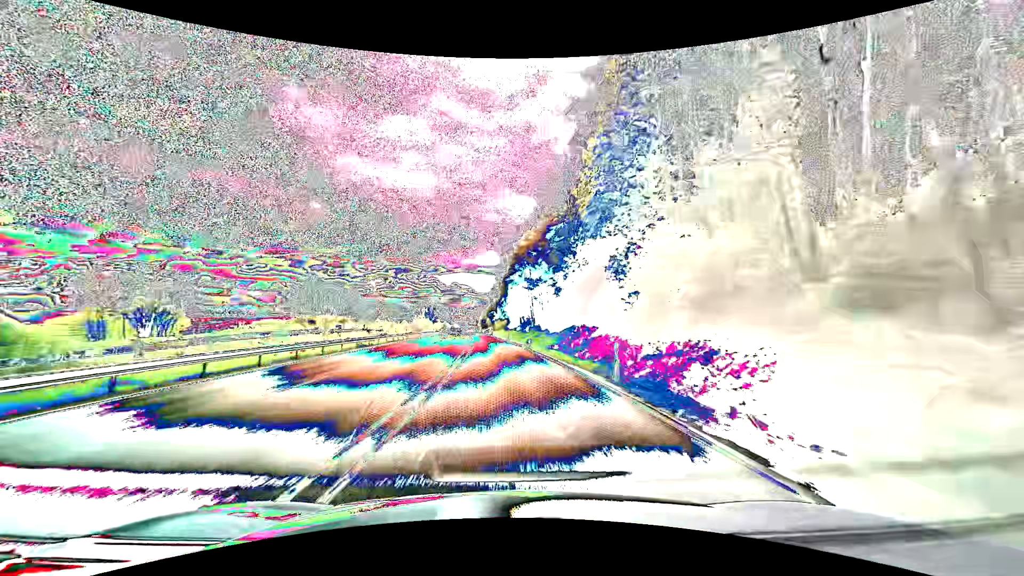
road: primary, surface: asphalt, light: Day
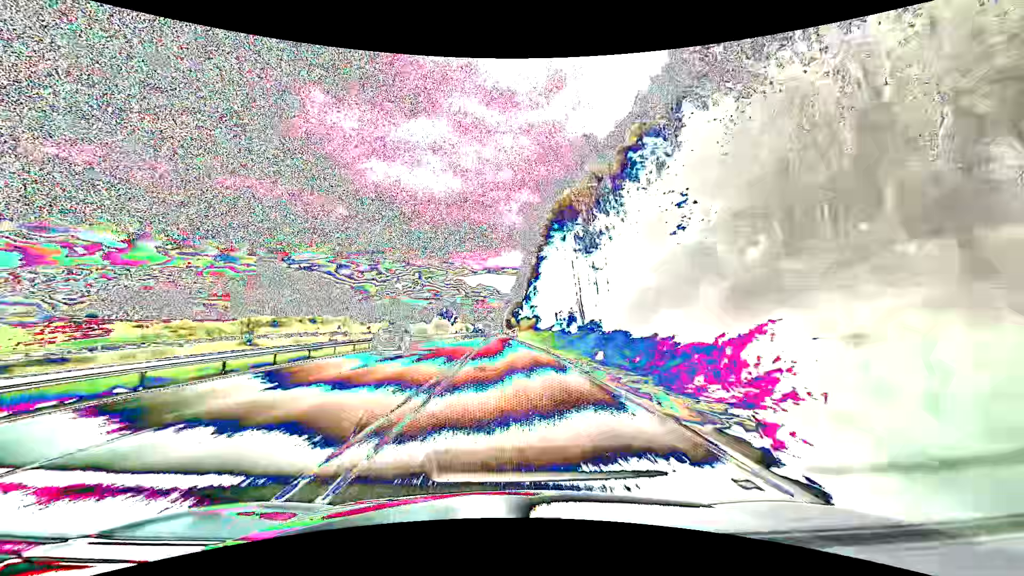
(-0.8, +31.6) m; -3°
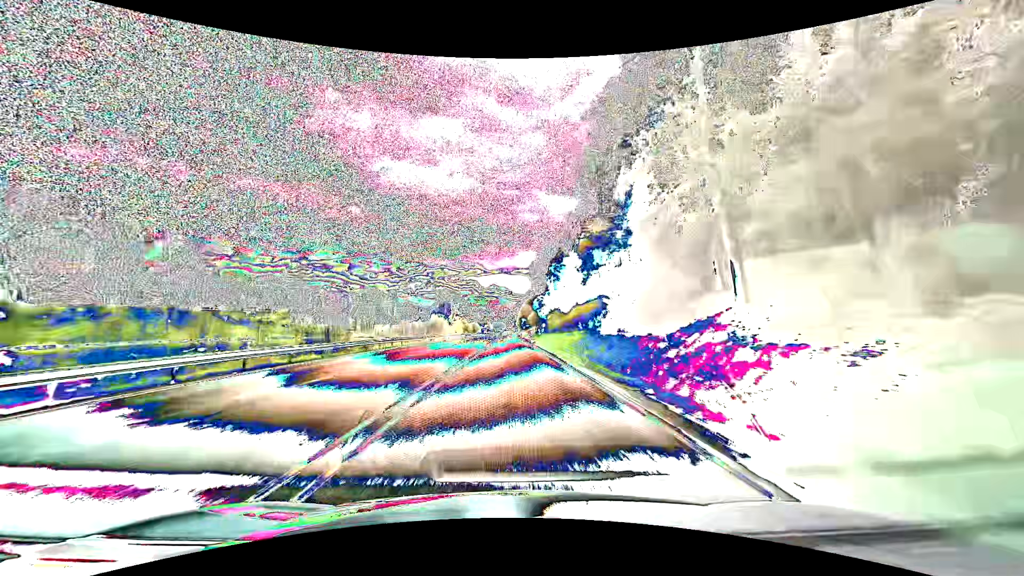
(-1.3, +63.2) m; -2°
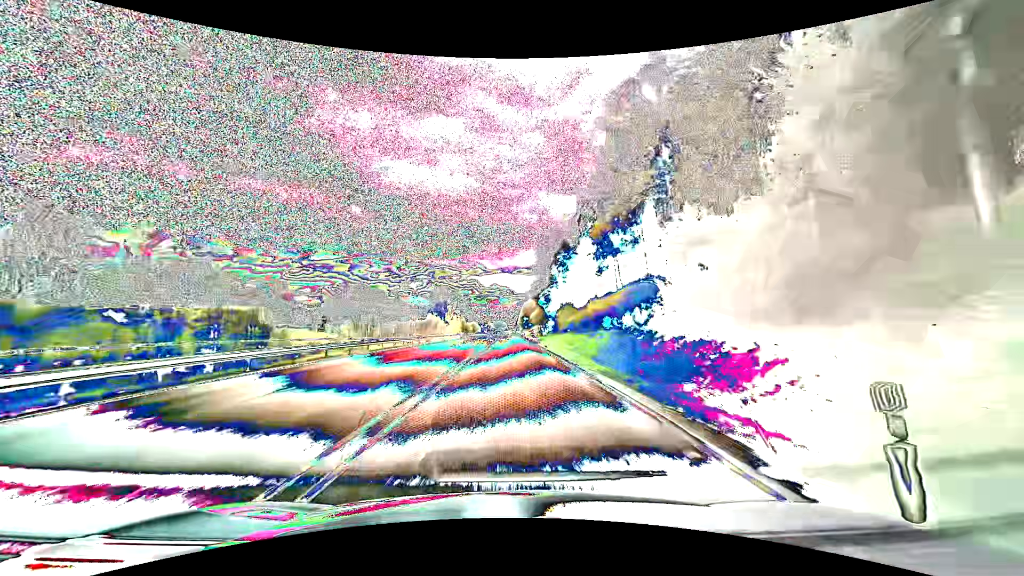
(0.0, +15.8) m; 0°
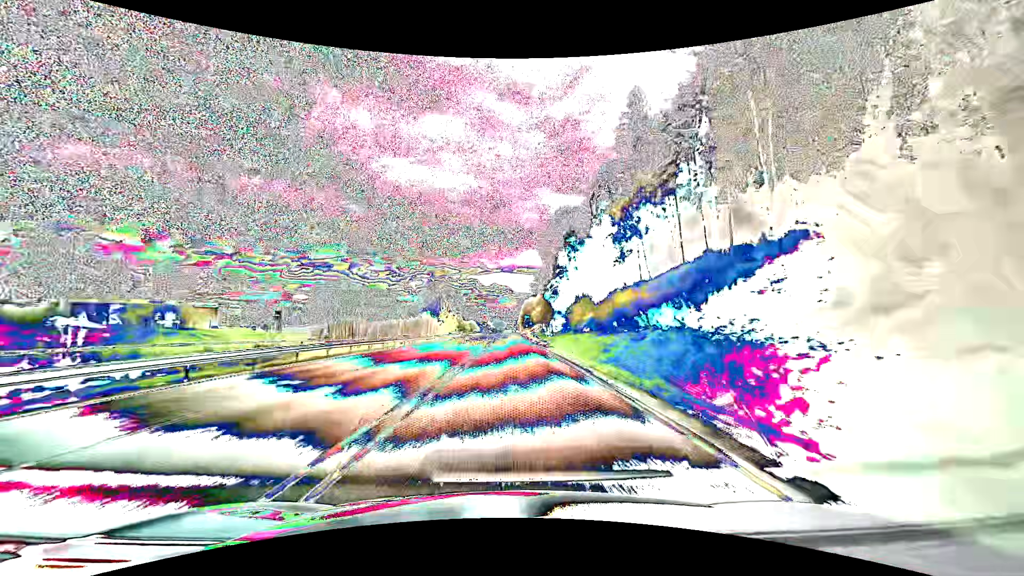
(0.0, +15.8) m; 0°
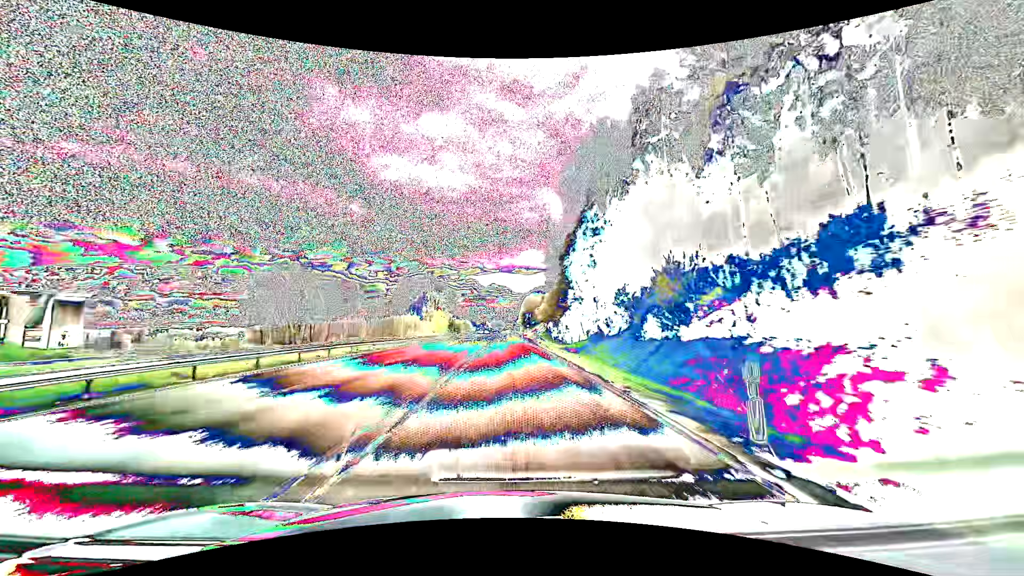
(0.0, +31.7) m; 0°
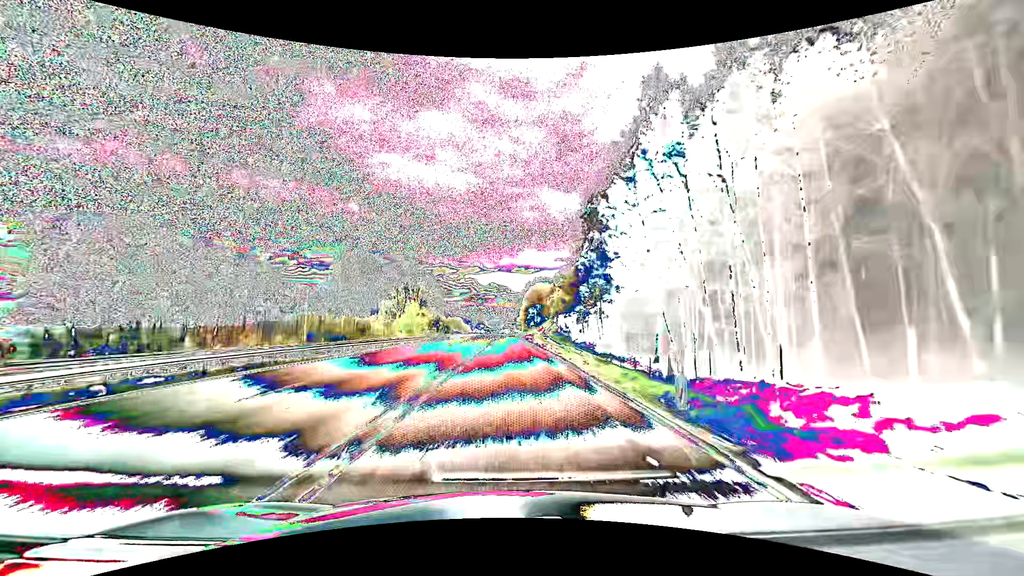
(0.0, +47.5) m; 0°
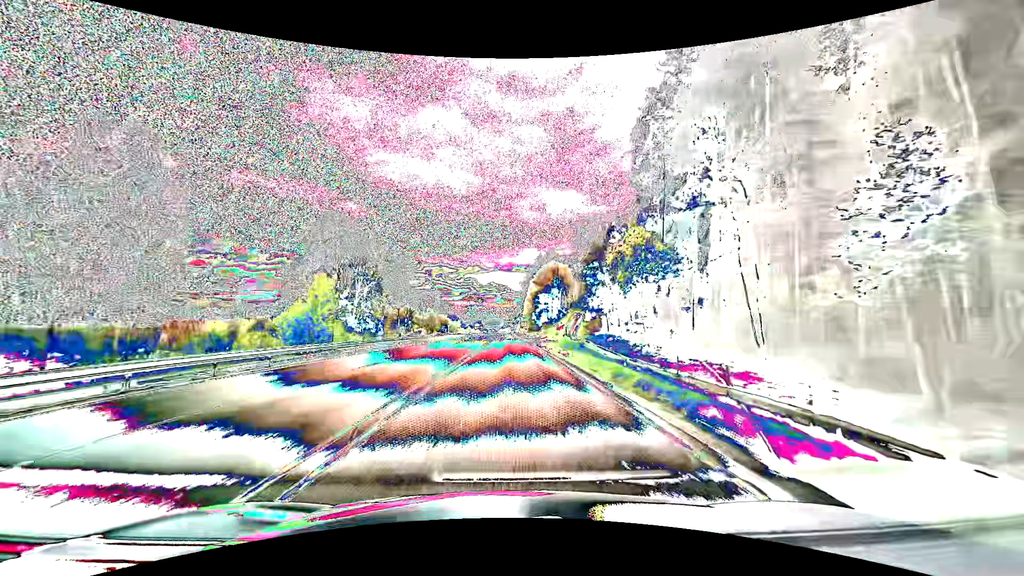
(+0.3, +63.3) m; 0°
(0, +10) (0, +20) (0, +30) (0, +40) (0, +50) (0, +60) (0, +70) (0, +80) (0, +90) (0, +100) m
